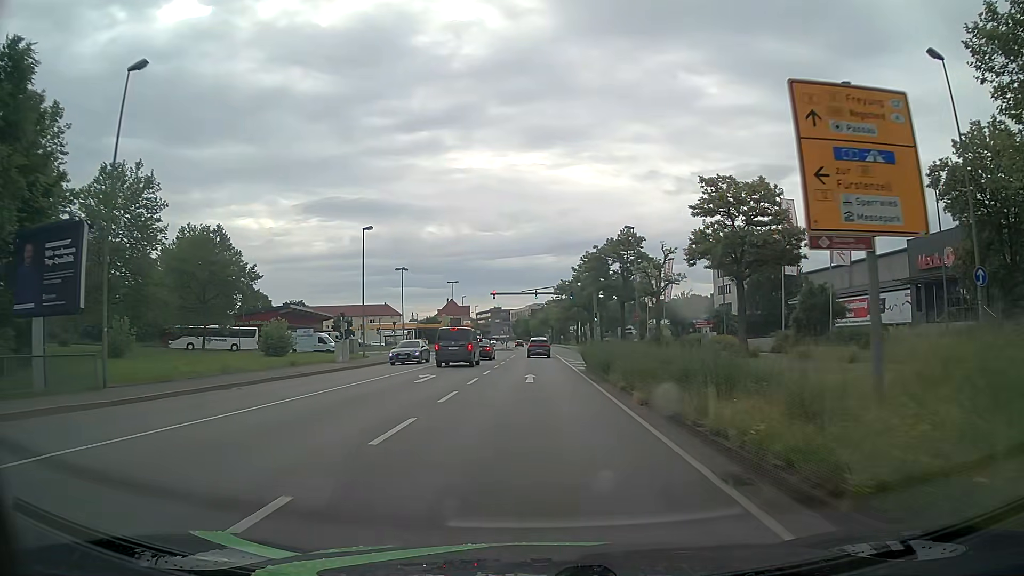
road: primary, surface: asphalt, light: Day
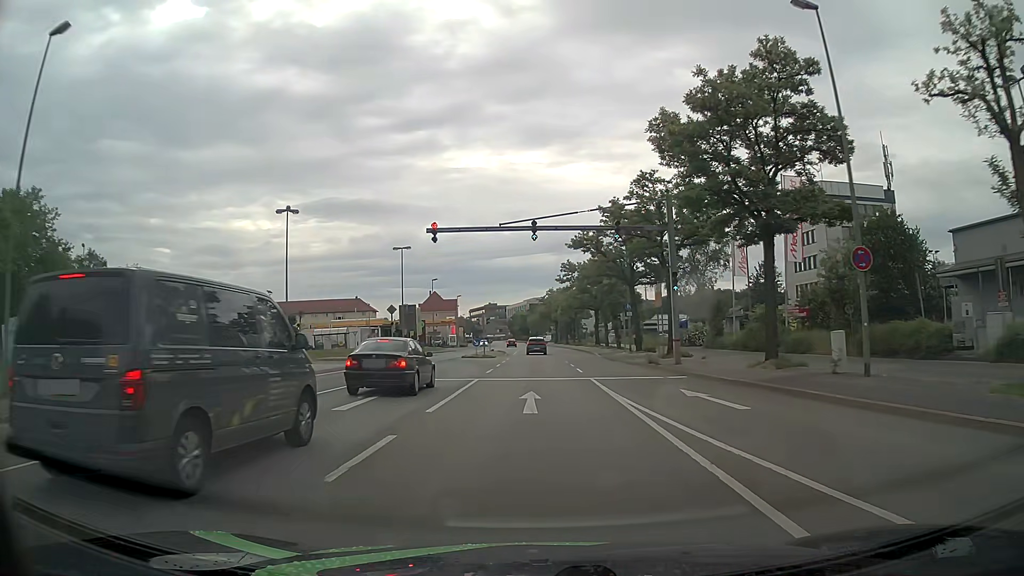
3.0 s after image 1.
(-0.1, +38.3) m; 0°
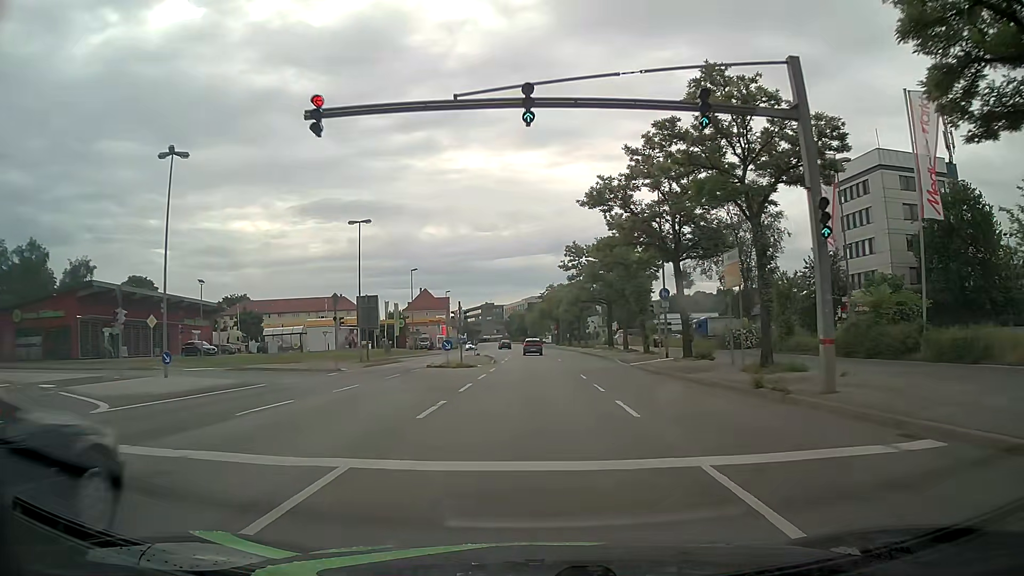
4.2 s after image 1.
(0.0, +15.3) m; 0°
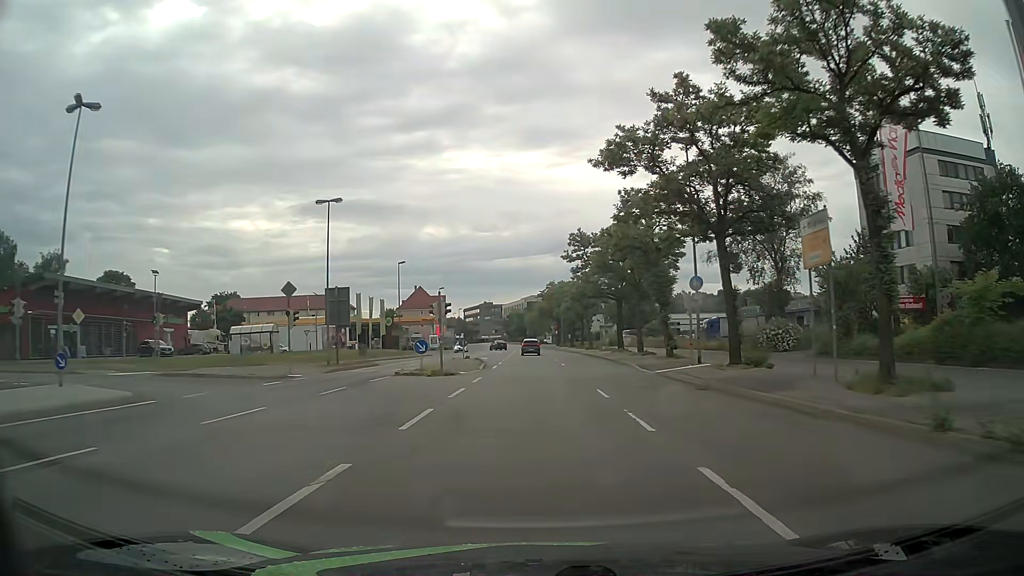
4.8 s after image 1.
(0.0, +7.7) m; 0°
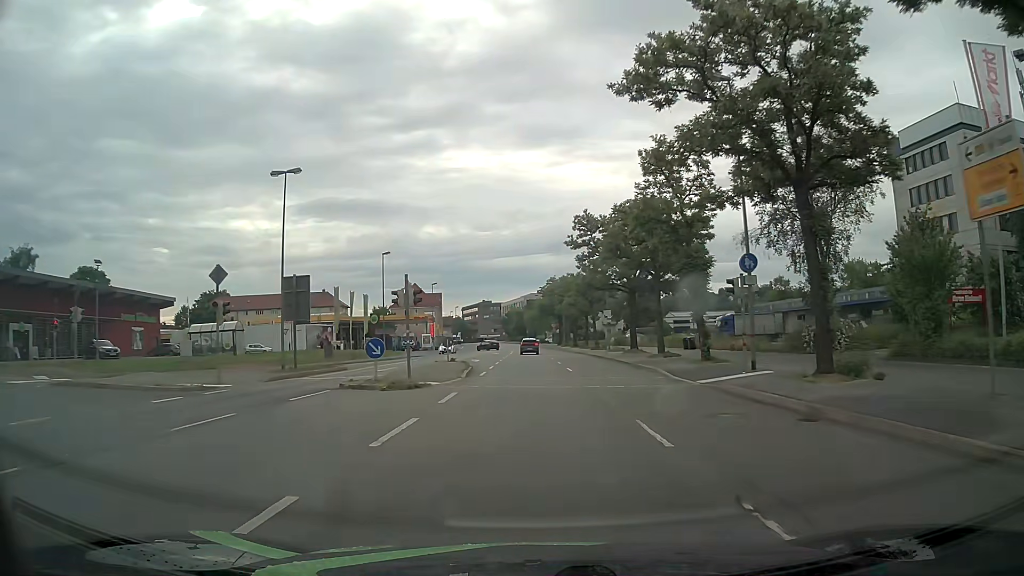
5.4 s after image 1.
(0.0, +7.6) m; 0°
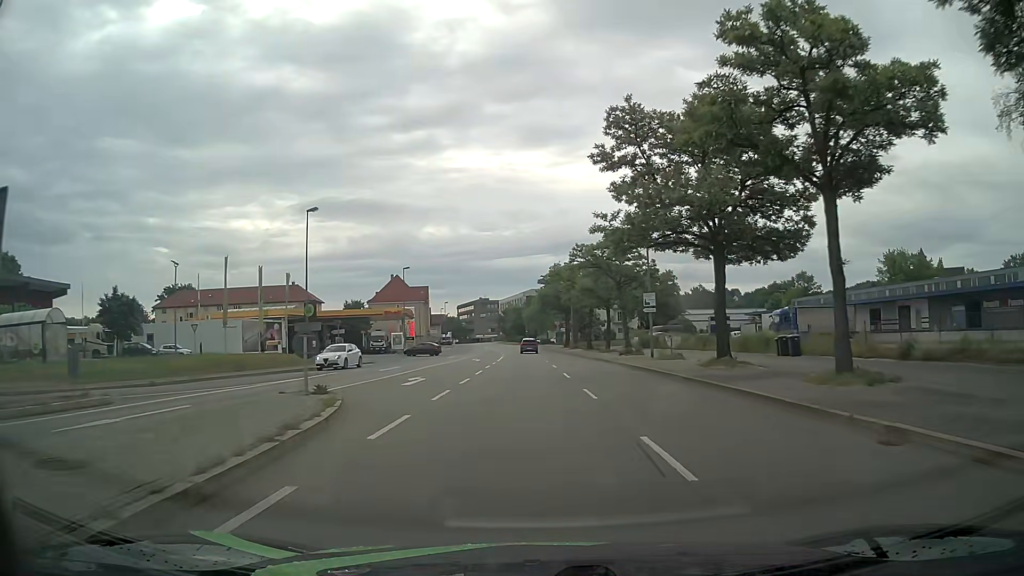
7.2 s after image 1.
(0.0, +23.0) m; 0°
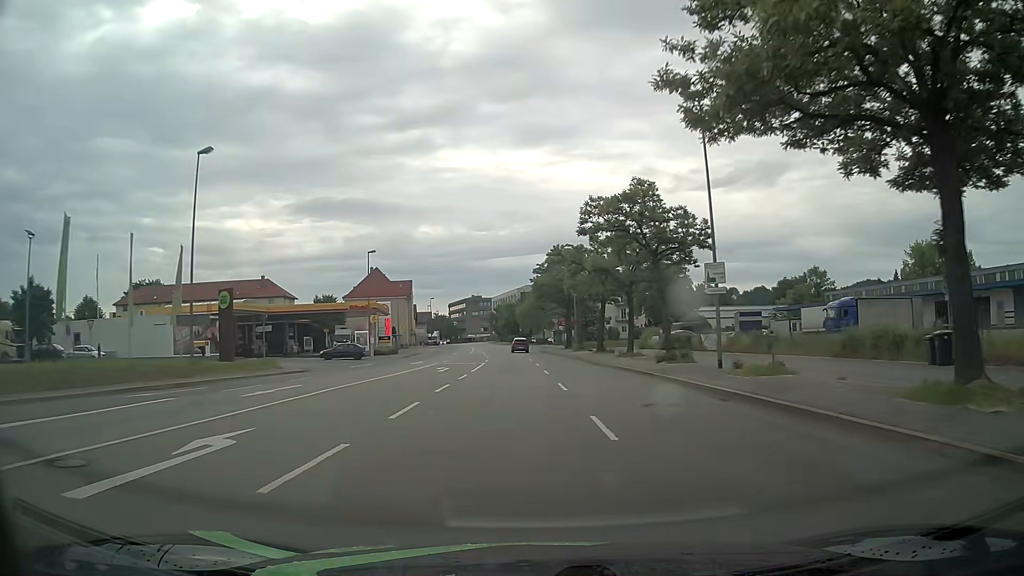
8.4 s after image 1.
(-0.1, +15.3) m; 0°
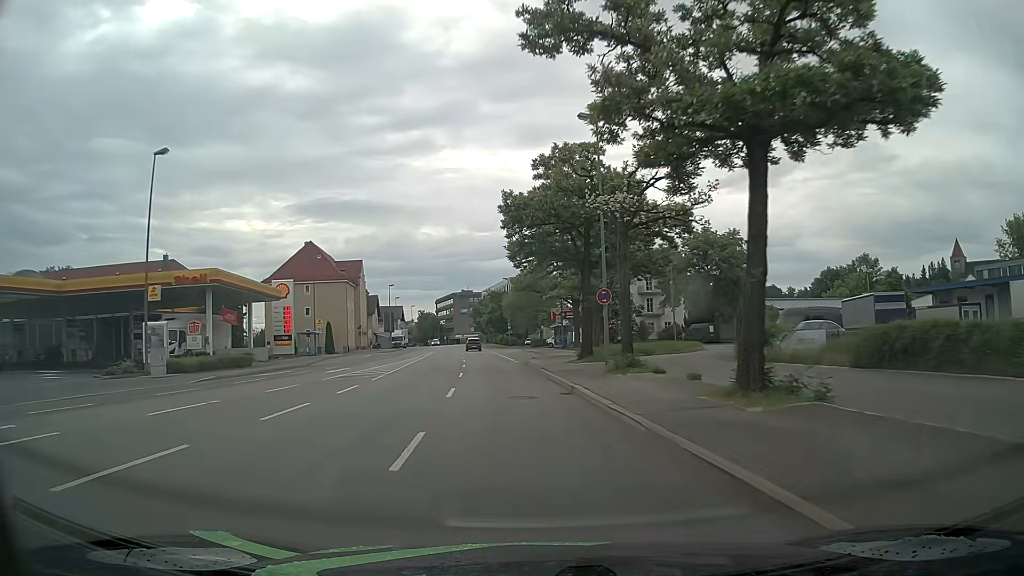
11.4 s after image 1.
(+0.9, +38.3) m; 0°
(0, +10) (-1, +20) (-2, +30) (-3, +40) (-4, +50) (-5, +60) (-6, +70) (-7, +80) (-9, +90) (-10, +99) m
